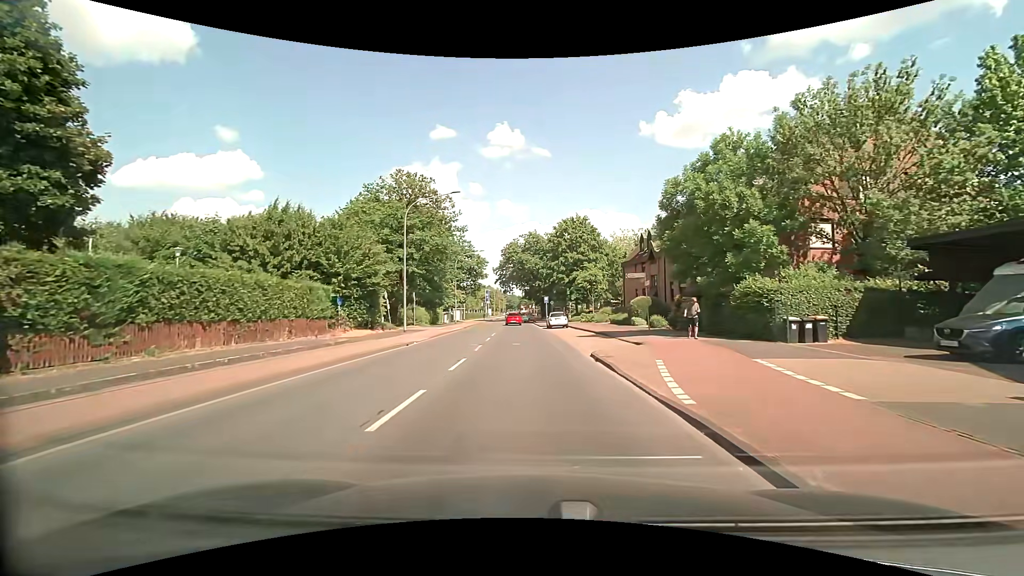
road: tertiary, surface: asphalt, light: Day
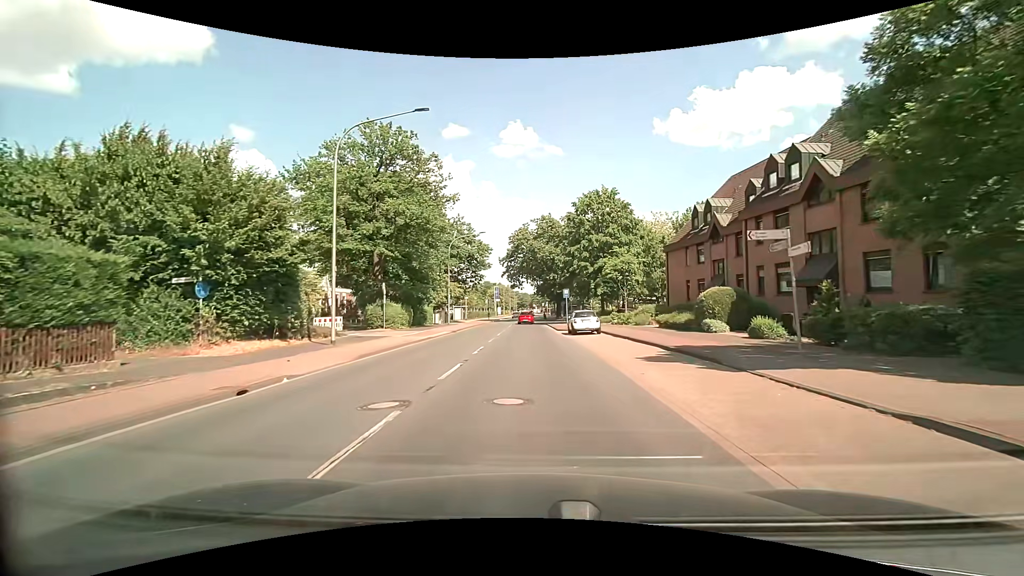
(-0.3, +14.2) m; -2°
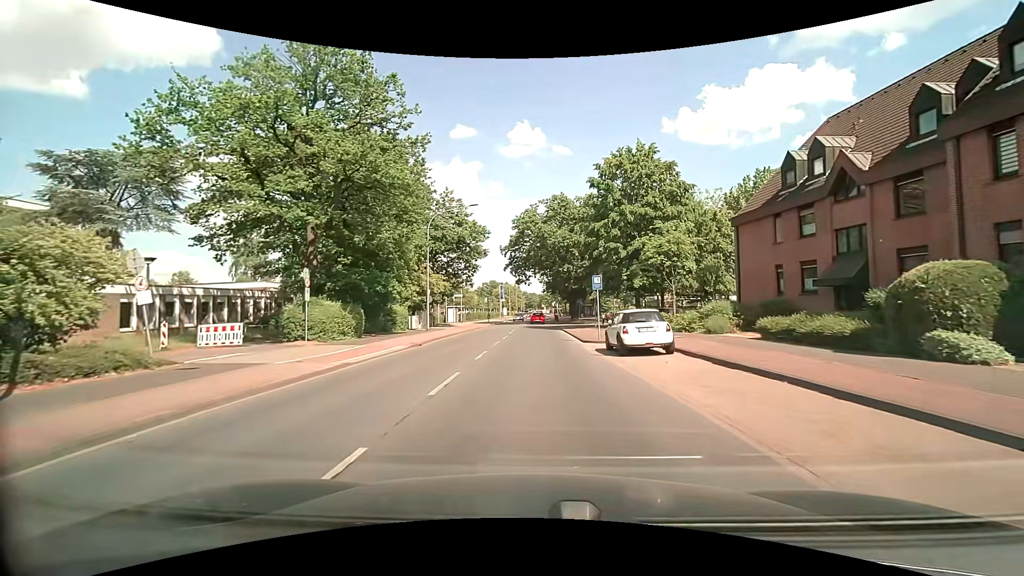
(0.0, +13.9) m; -1°
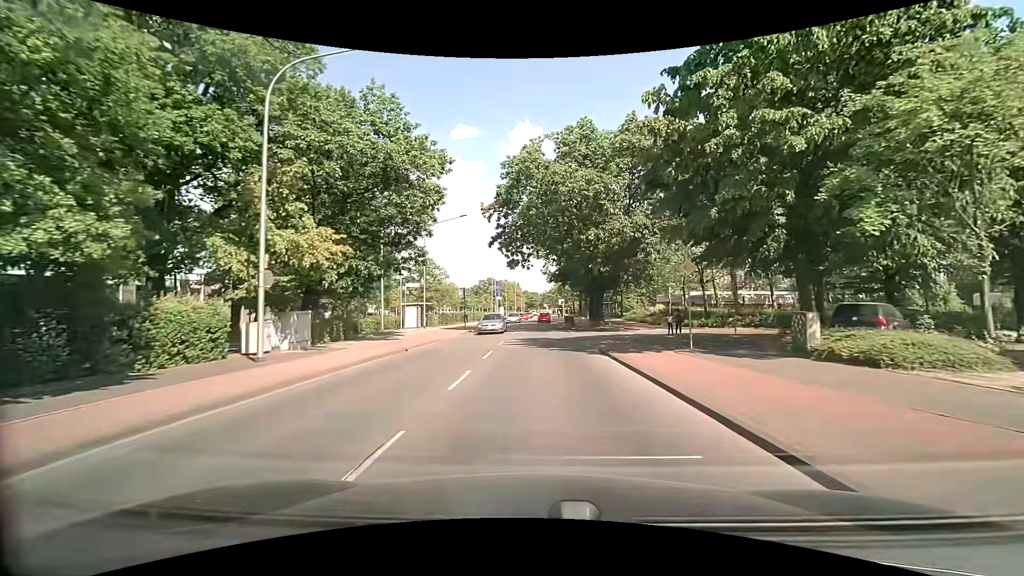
(-0.1, +23.5) m; 0°
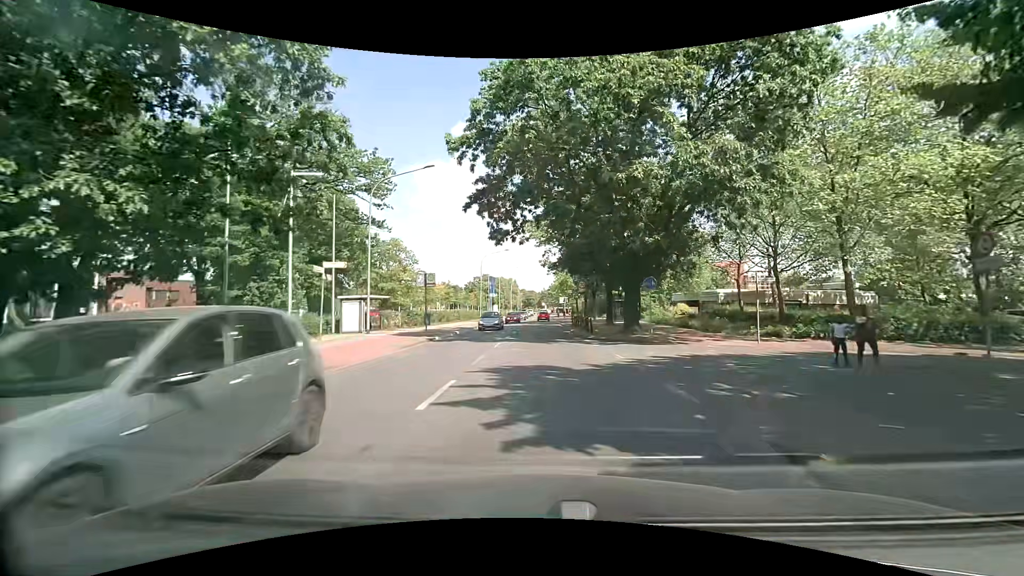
(0.0, +14.2) m; -1°
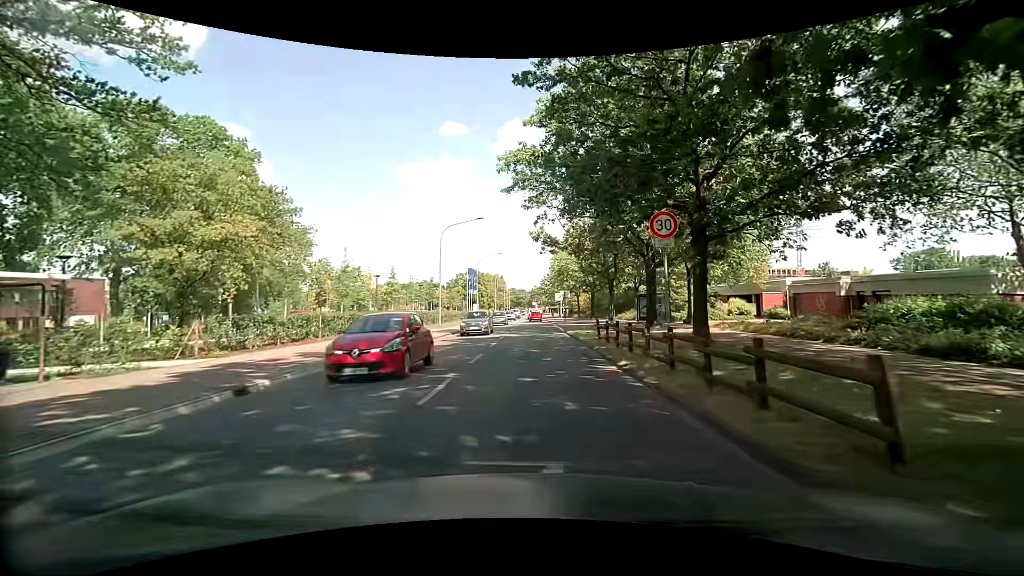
(+0.7, +23.2) m; +3°
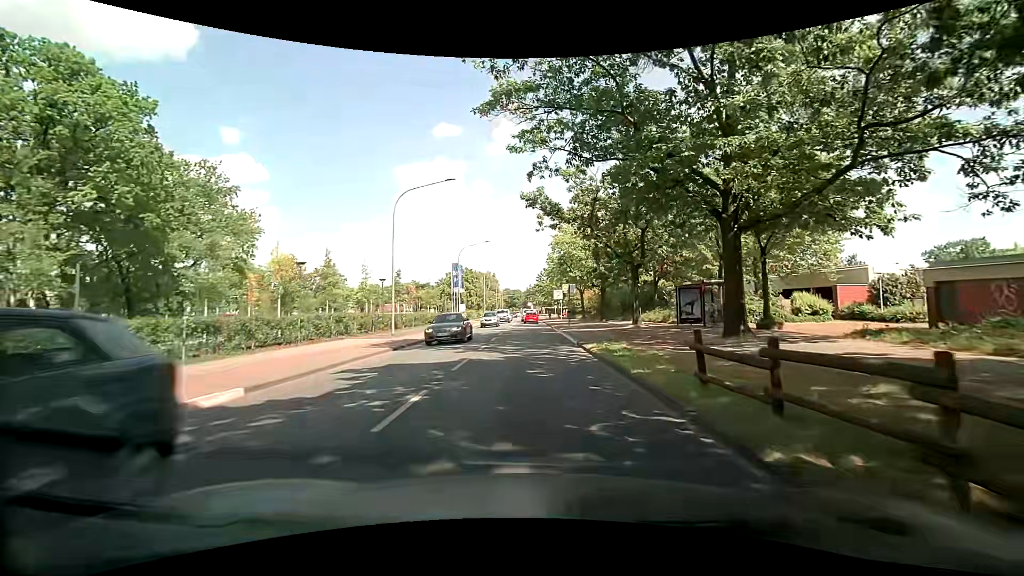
(-0.2, +13.4) m; +1°
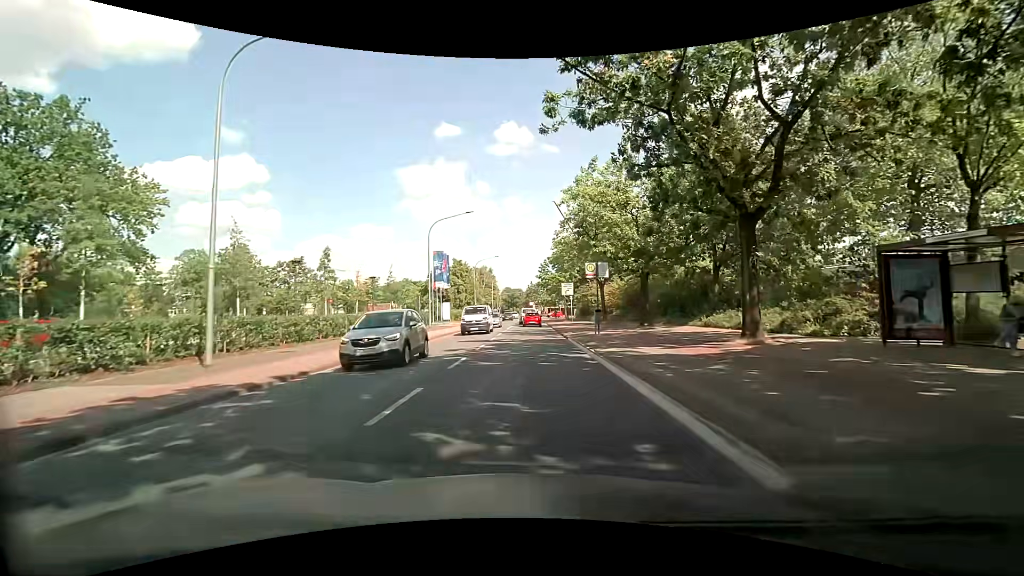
(-0.4, +17.5) m; -2°
(0, +10) (0, +20) (0, +30) (0, +40) (0, +50) (+1, +60) (+1, +70) (+1, +80) (+2, +90) (+2, +100) m
